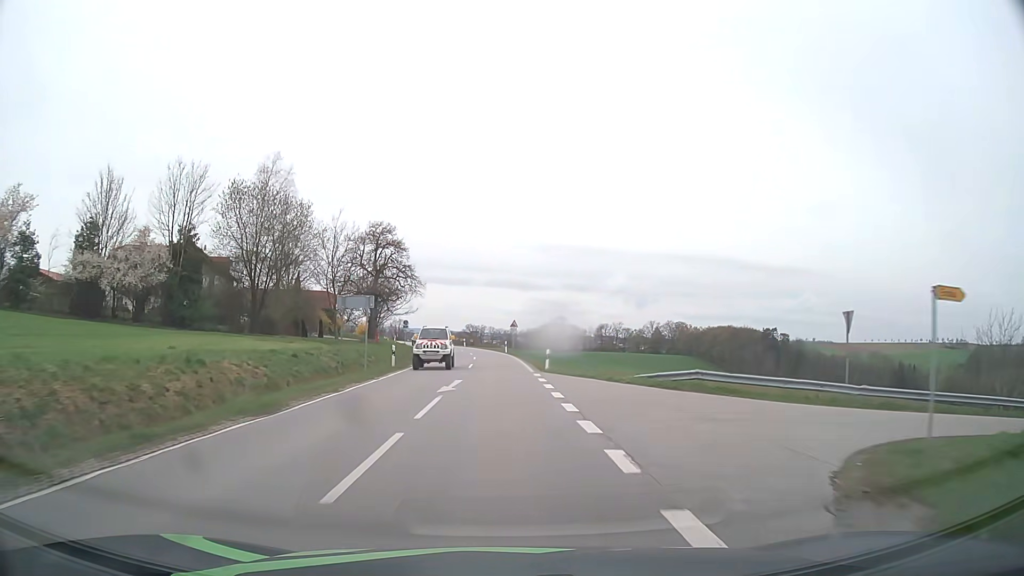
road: secondary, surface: asphalt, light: Day
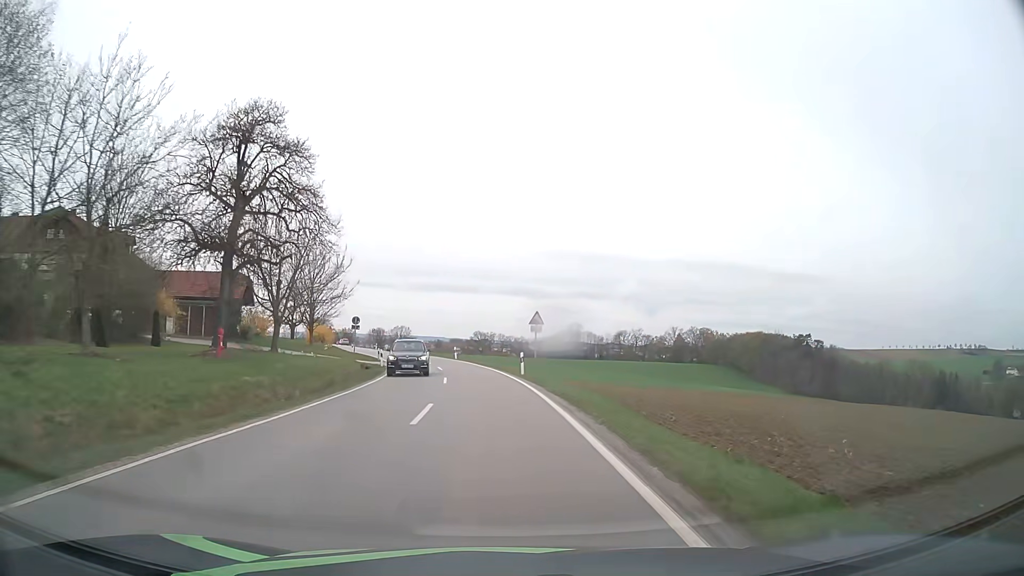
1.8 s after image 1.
(-0.2, +31.7) m; -1°
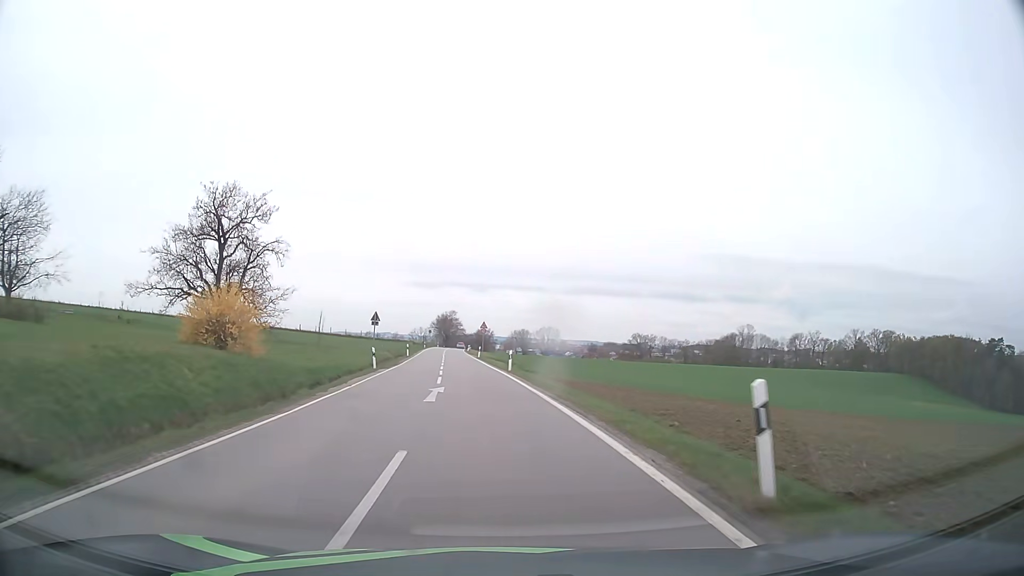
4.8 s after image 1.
(-5.1, +52.1) m; -13°
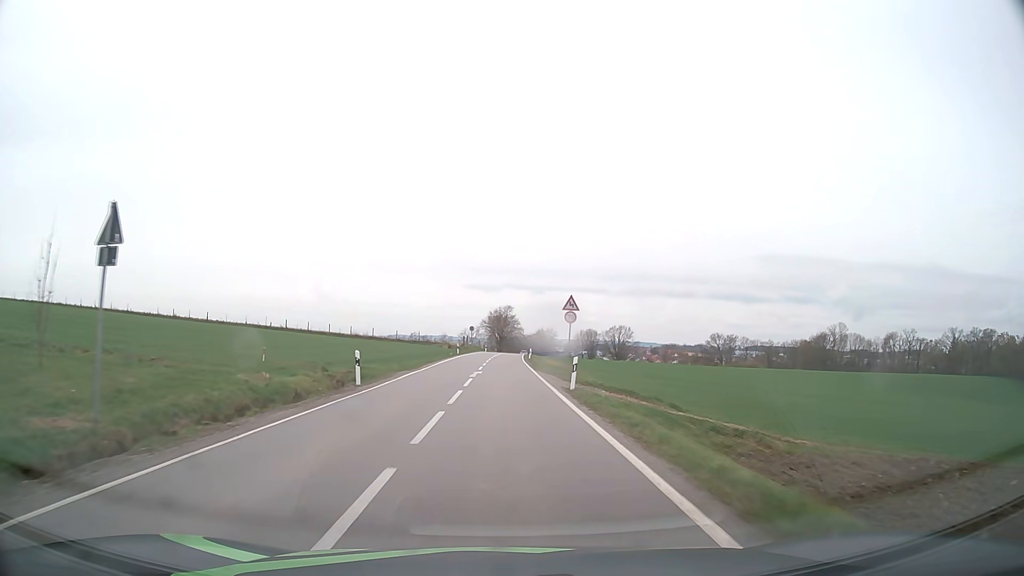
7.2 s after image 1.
(-2.7, +42.9) m; -5°
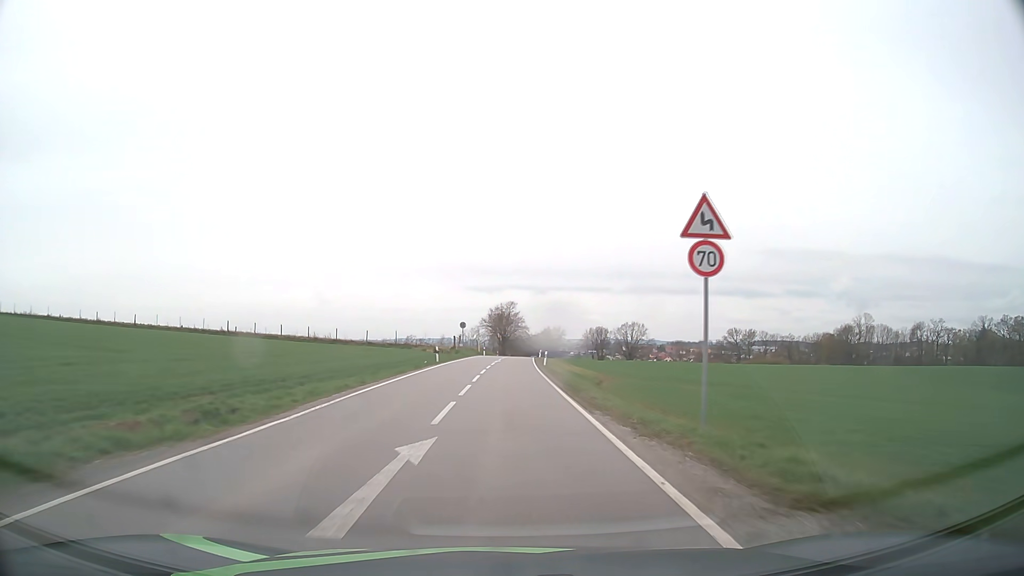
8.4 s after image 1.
(-0.1, +22.1) m; 0°
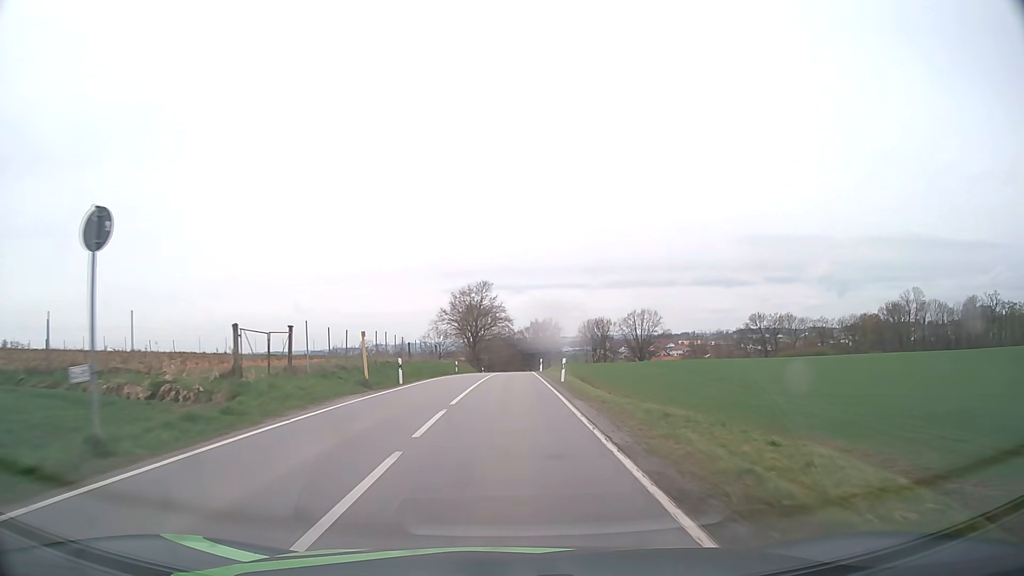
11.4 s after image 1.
(+0.9, +55.2) m; +2°
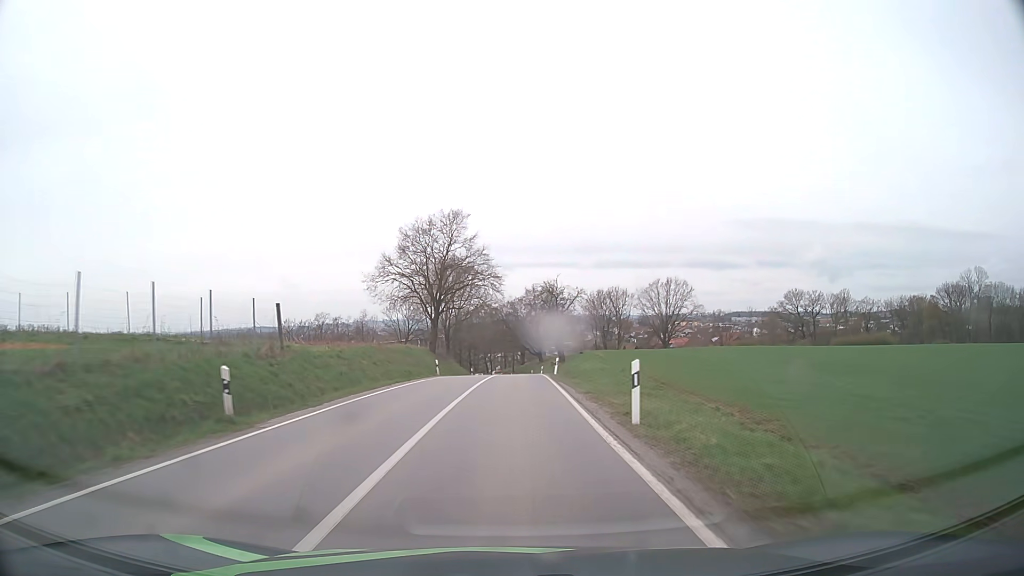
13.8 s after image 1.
(+0.4, +43.9) m; +1°
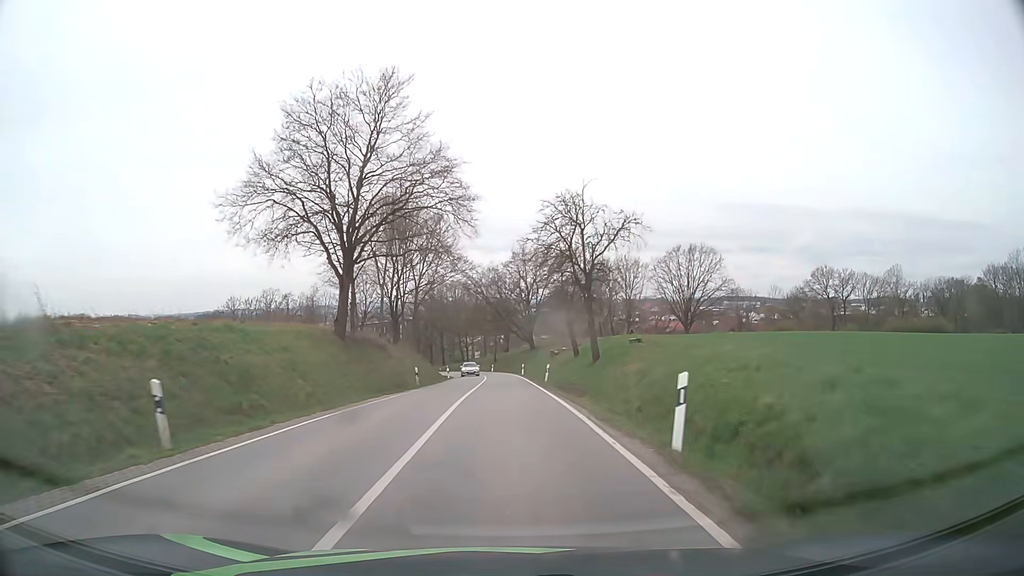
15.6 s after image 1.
(+0.4, +31.9) m; +1°
(0, +10) (0, +20) (0, +30) (0, +40) (0, +50) (-1, +60) (-1, +70) (-2, +80) (-4, +90) (-6, +100) m
